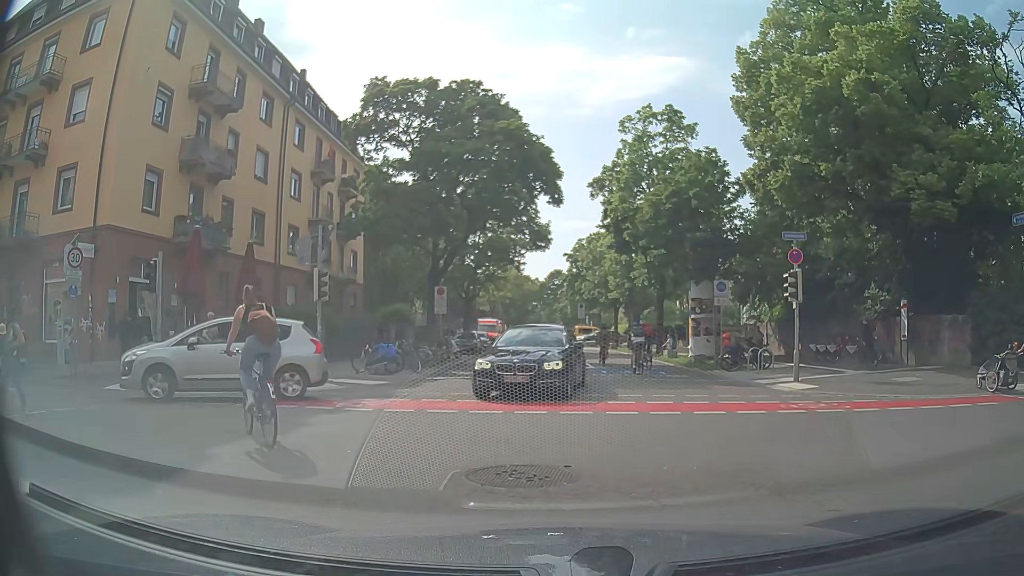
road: residential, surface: asphalt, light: Day
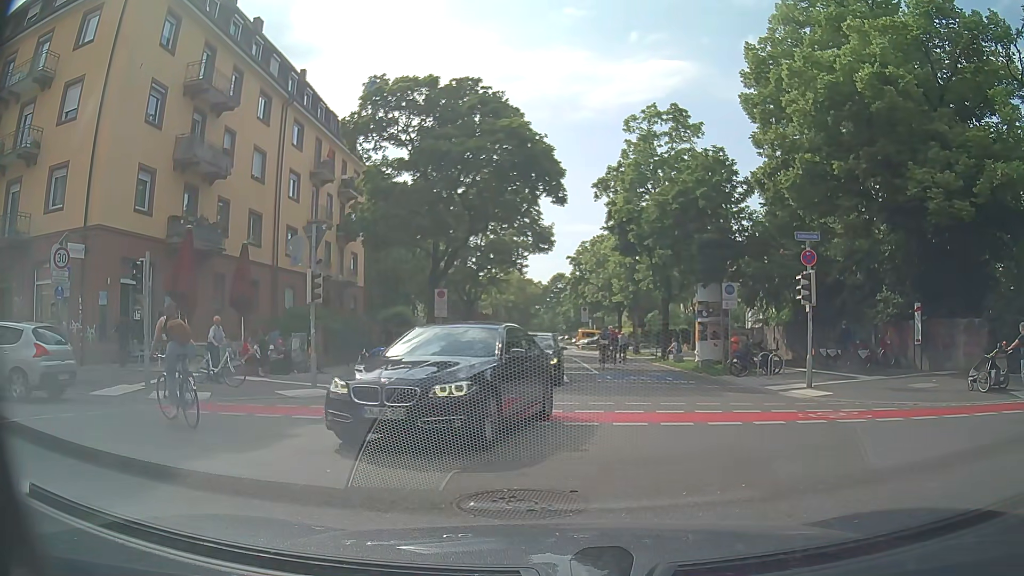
(0.0, +0.7) m; 0°
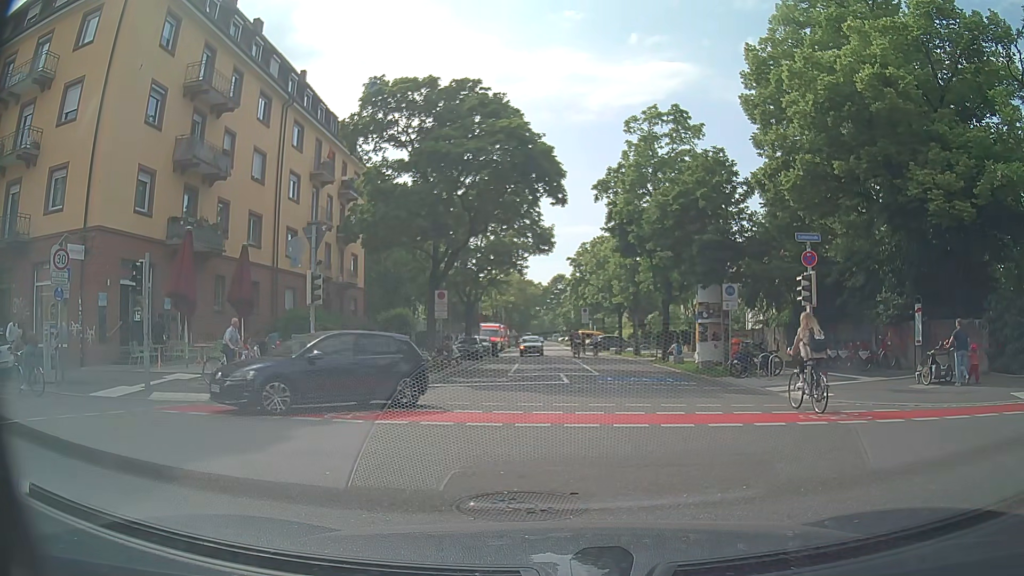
(0.0, +0.1) m; 0°
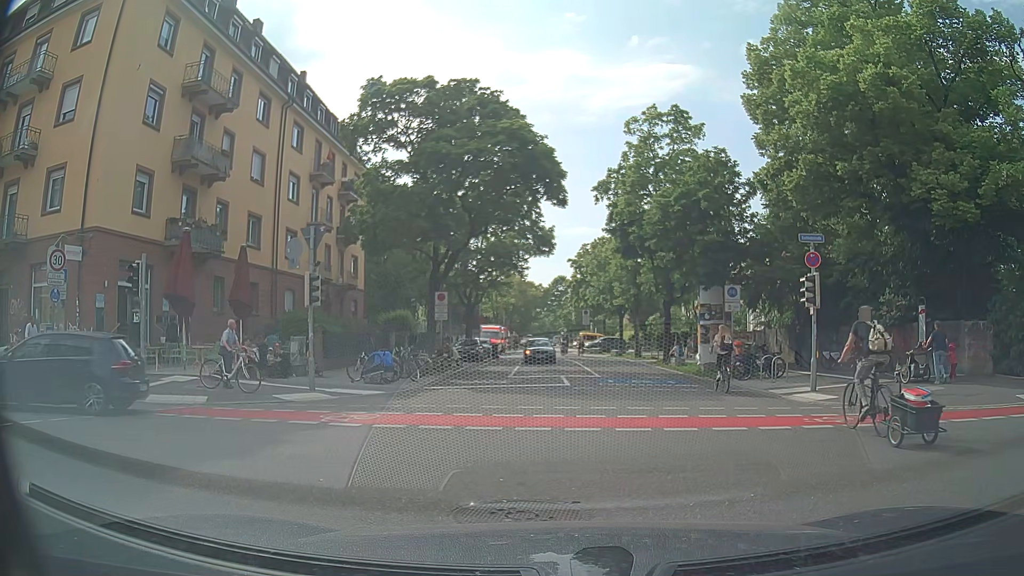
(0.0, +0.2) m; 0°
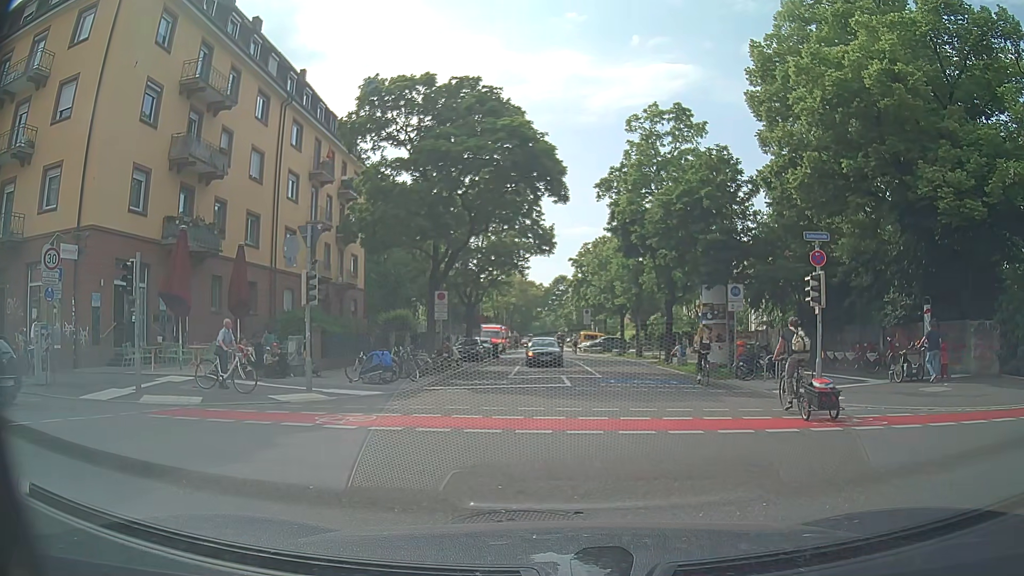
(0.0, +0.3) m; 0°
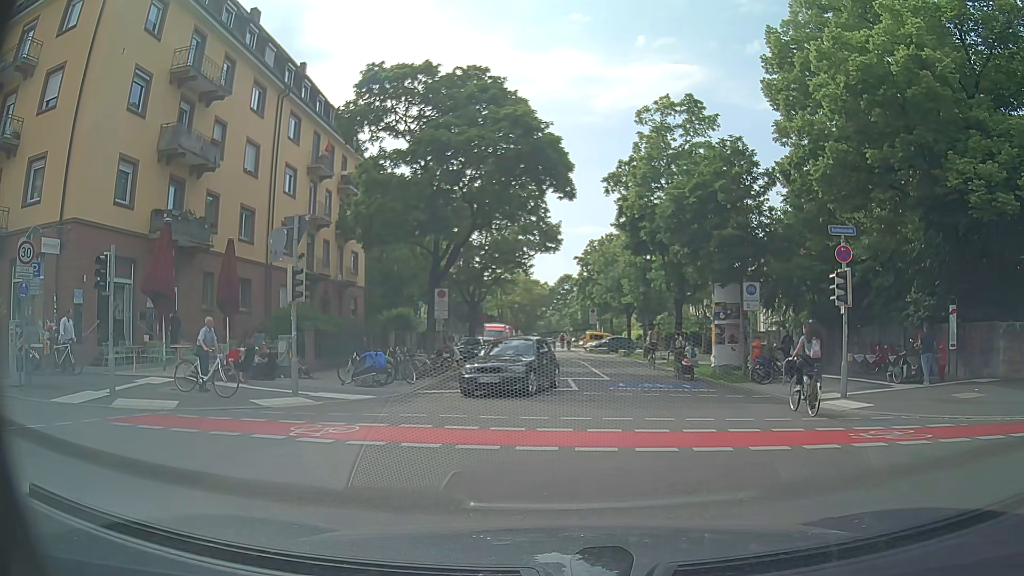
(0.0, +1.3) m; 0°
